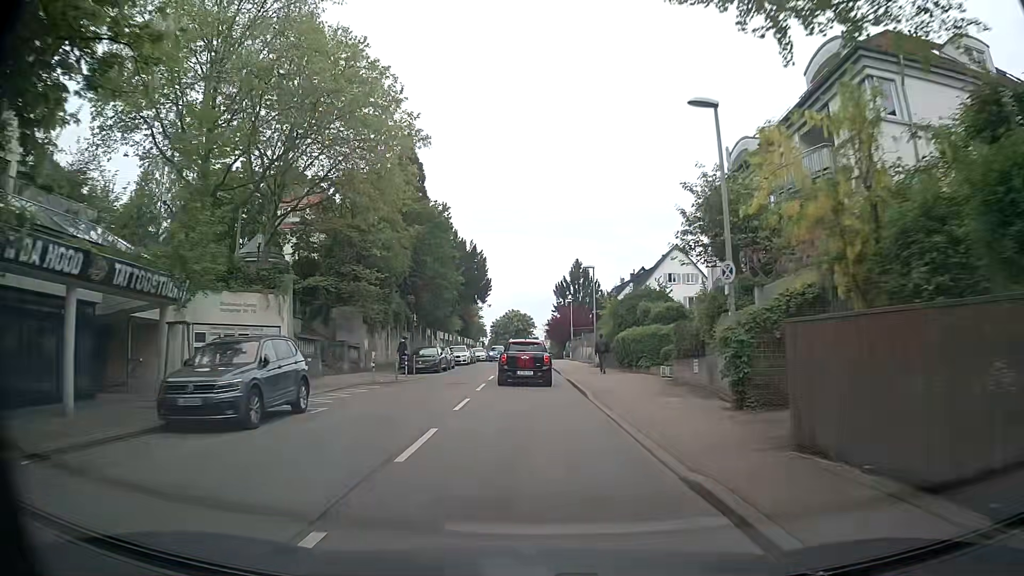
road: secondary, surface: asphalt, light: Day
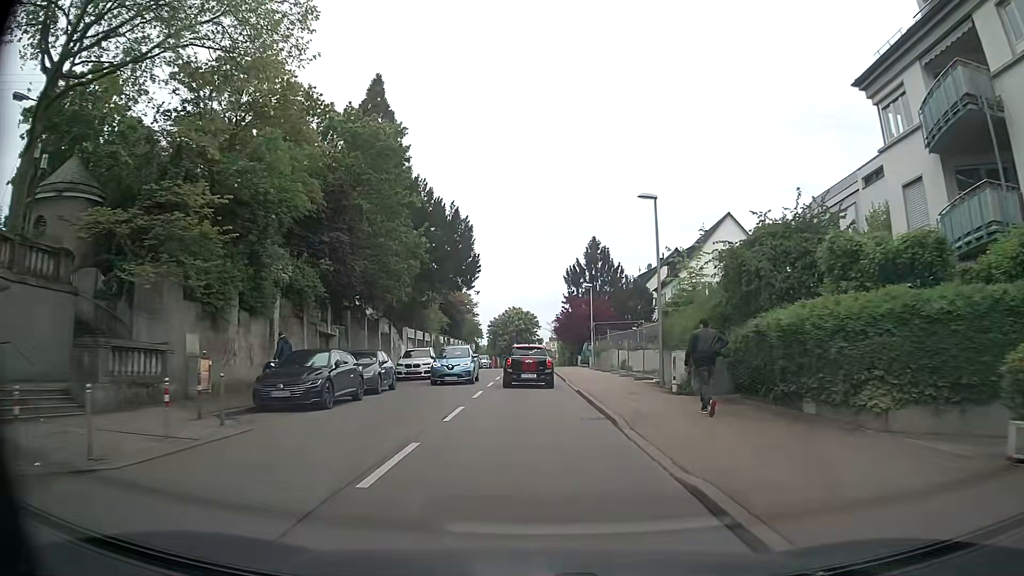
(-0.2, +20.3) m; 0°
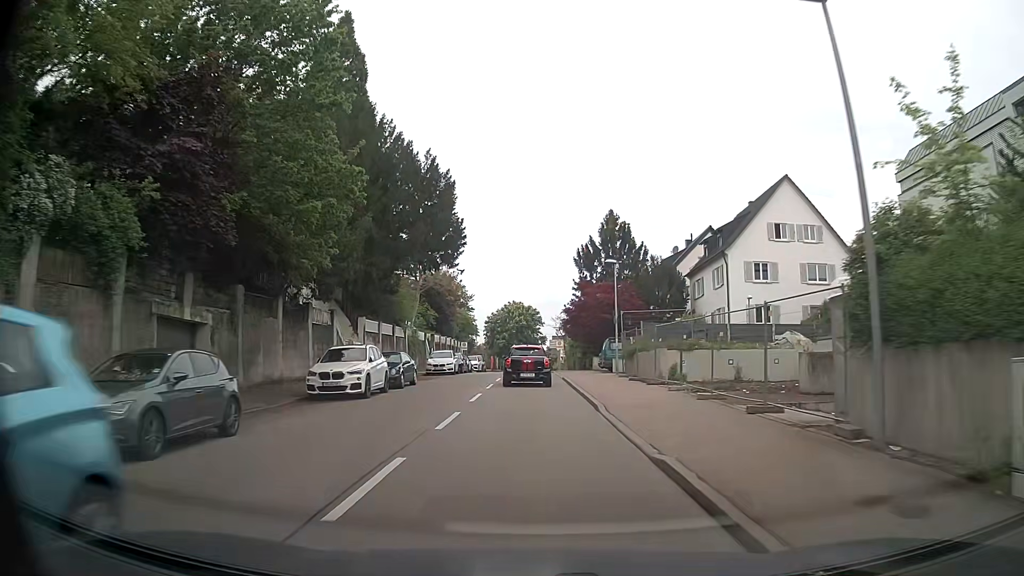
(0.0, +13.6) m; 0°
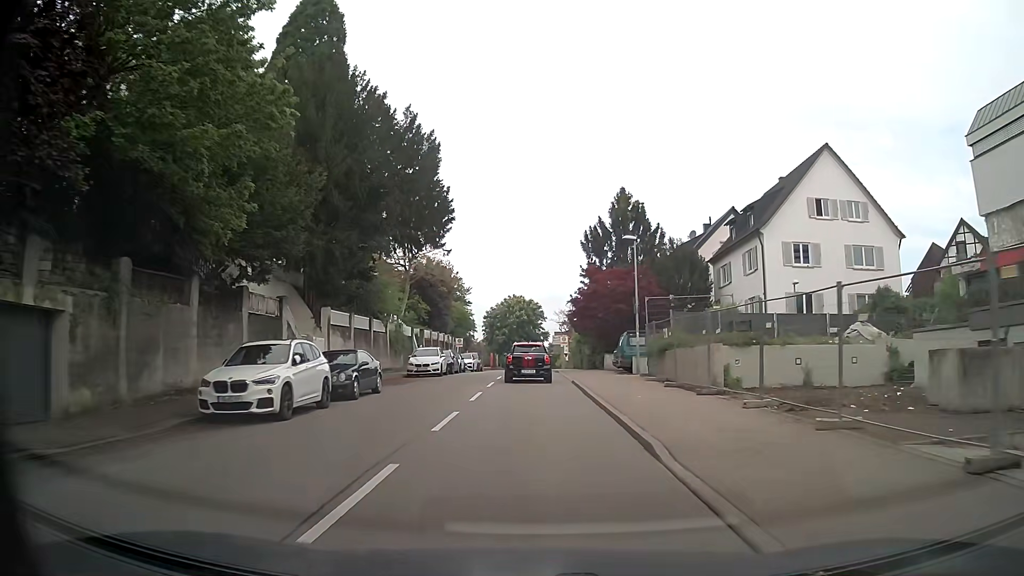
(0.0, +6.9) m; 0°
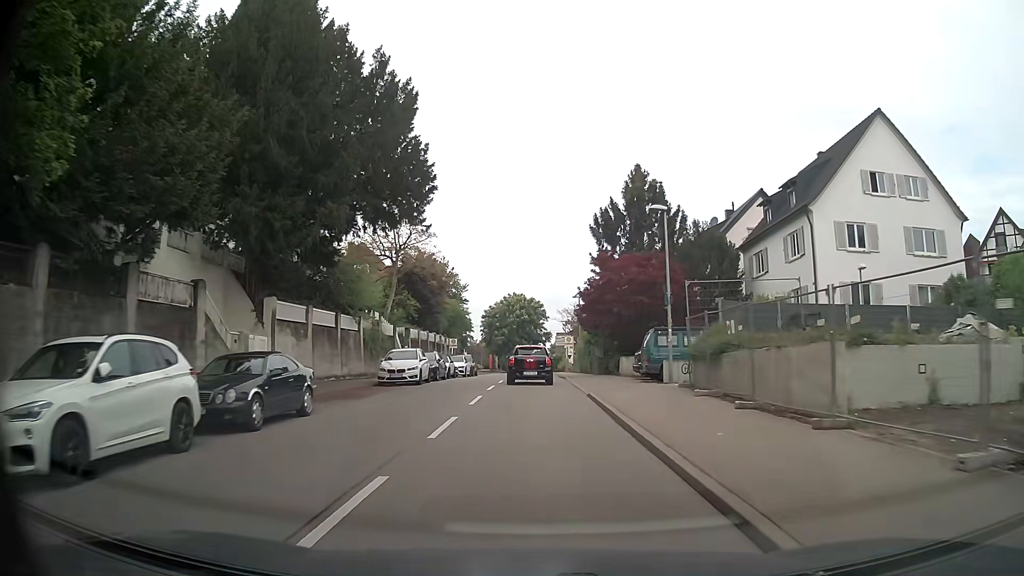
(-0.1, +6.9) m; -1°
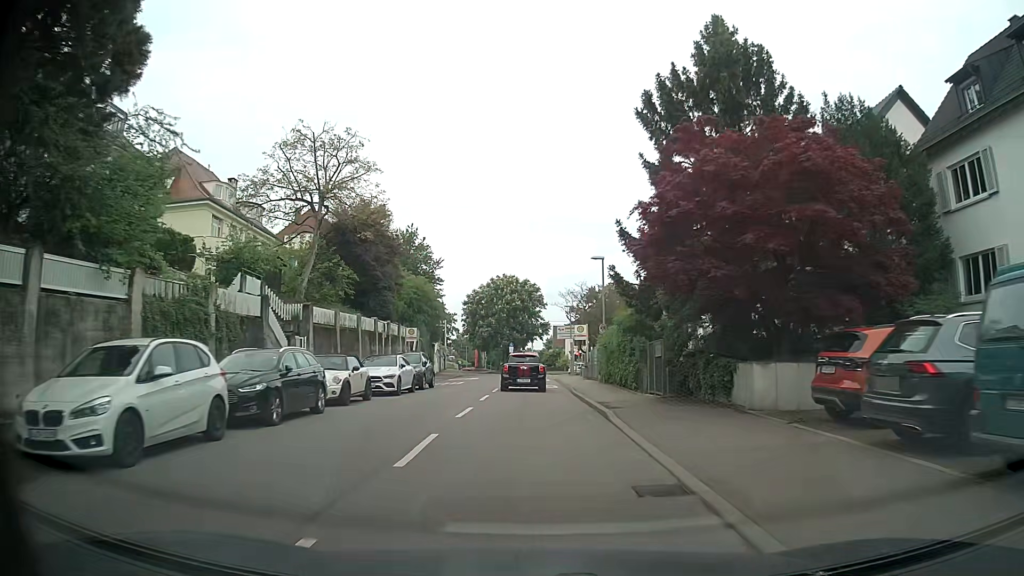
(+0.1, +20.9) m; +1°
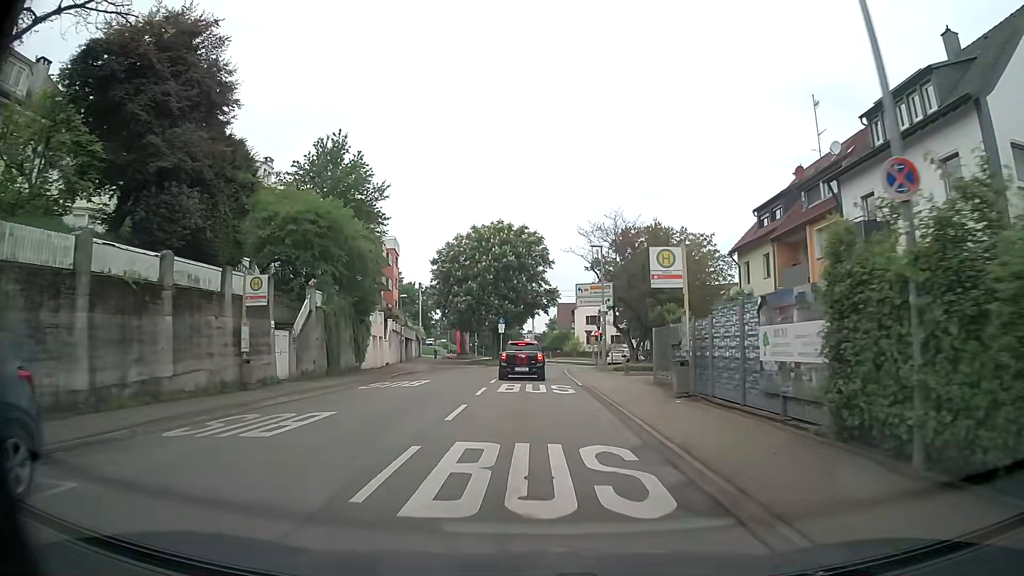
(-0.1, +26.6) m; -1°
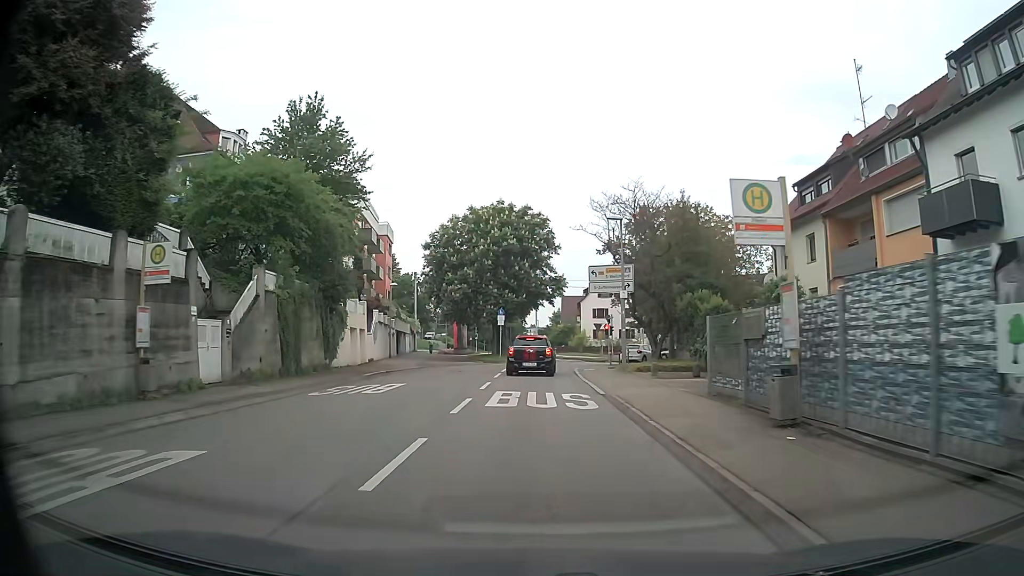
(+0.1, +6.0) m; +1°
